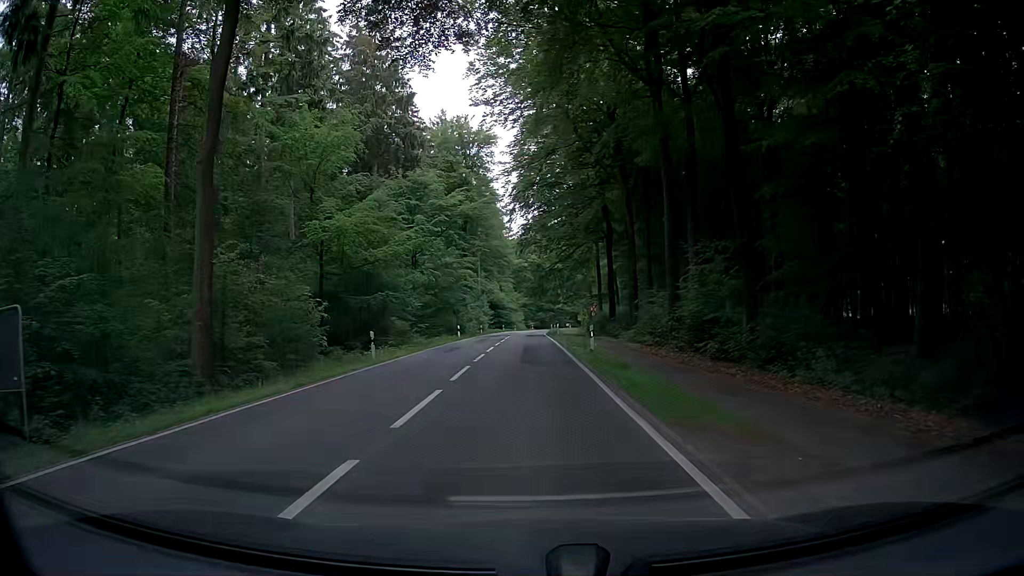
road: tertiary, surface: asphalt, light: Day
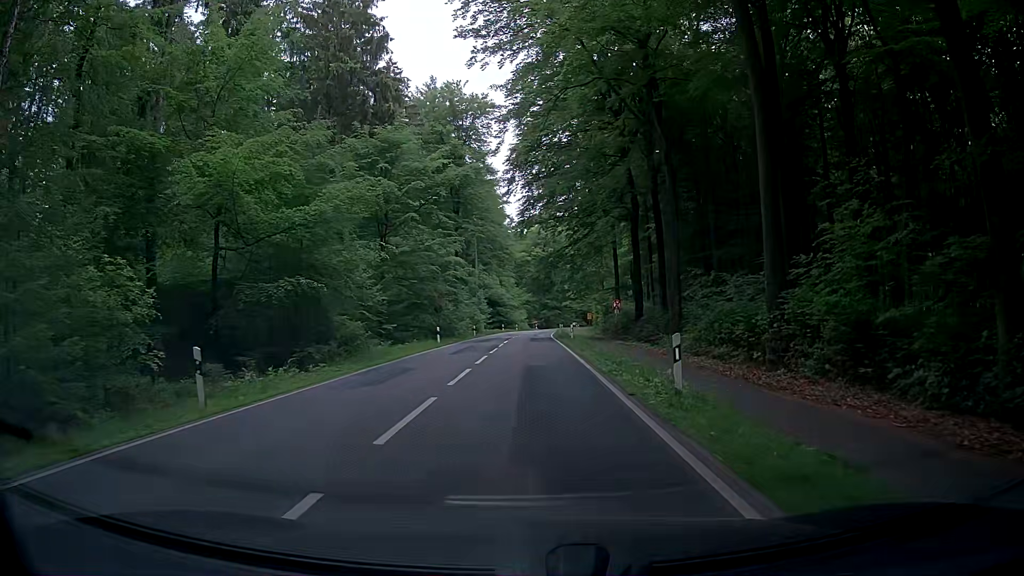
(-0.3, +13.6) m; +1°
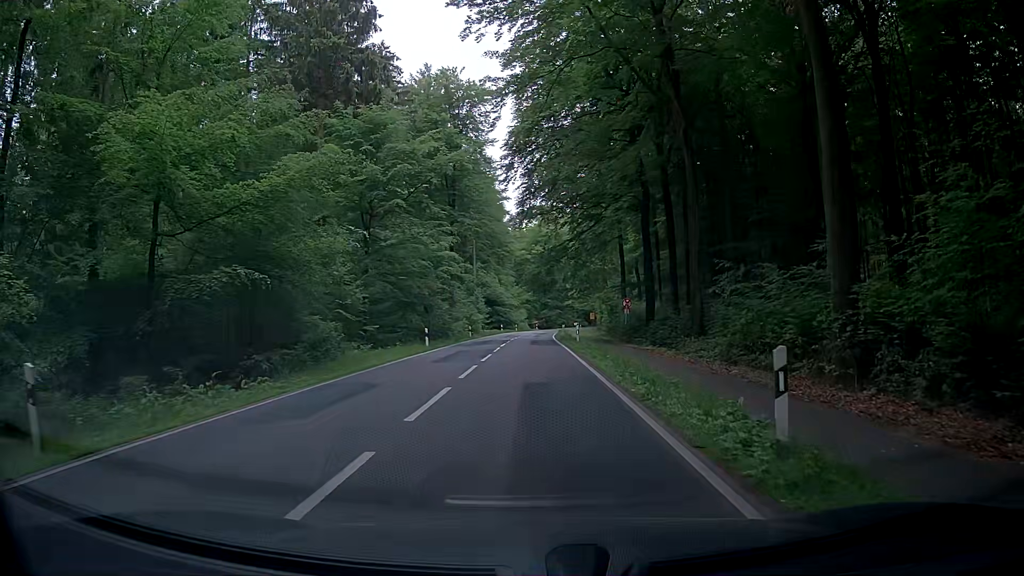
(-0.1, +4.5) m; -2°
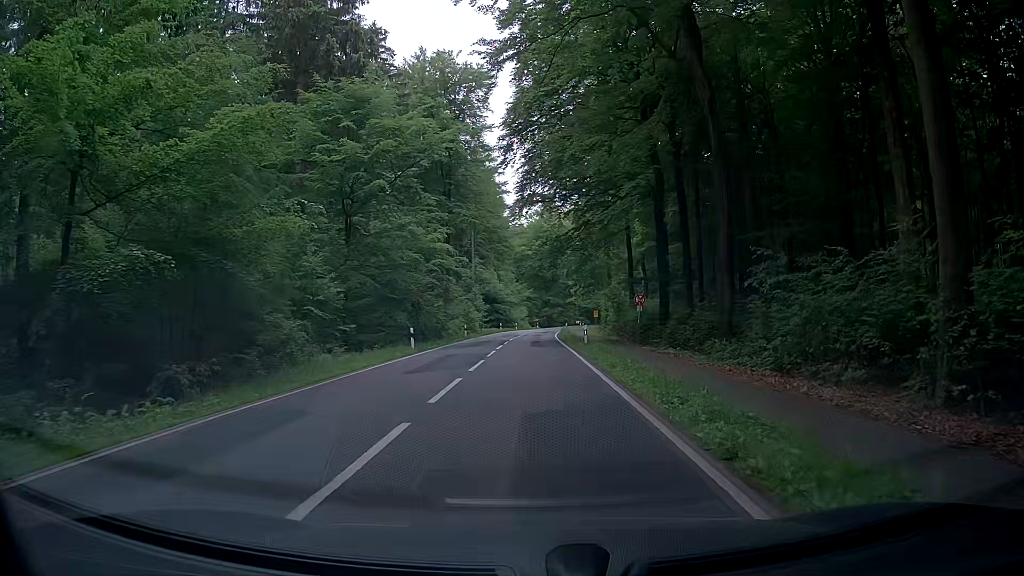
(-0.1, +4.5) m; +1°
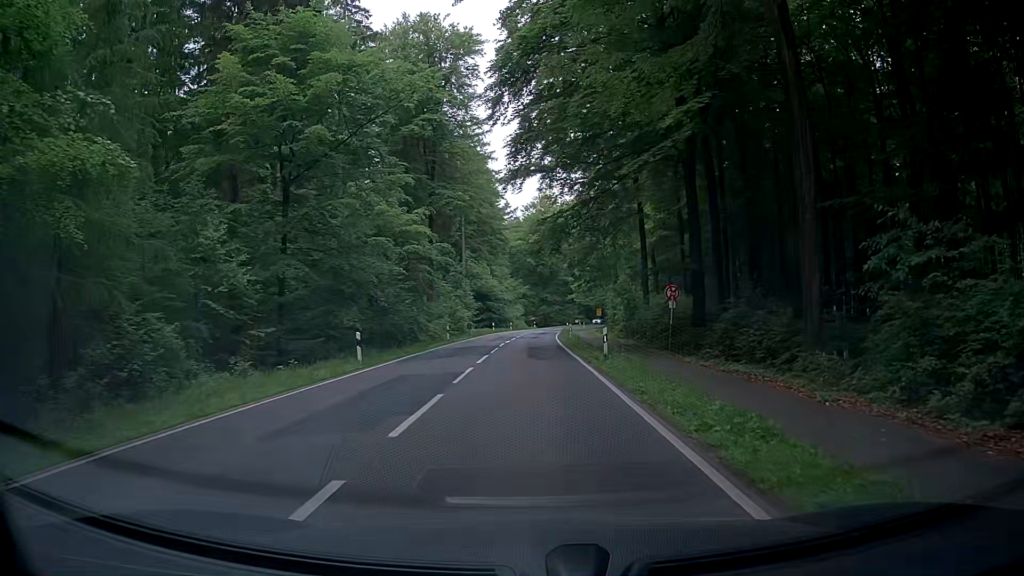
(-0.3, +9.1) m; -1°
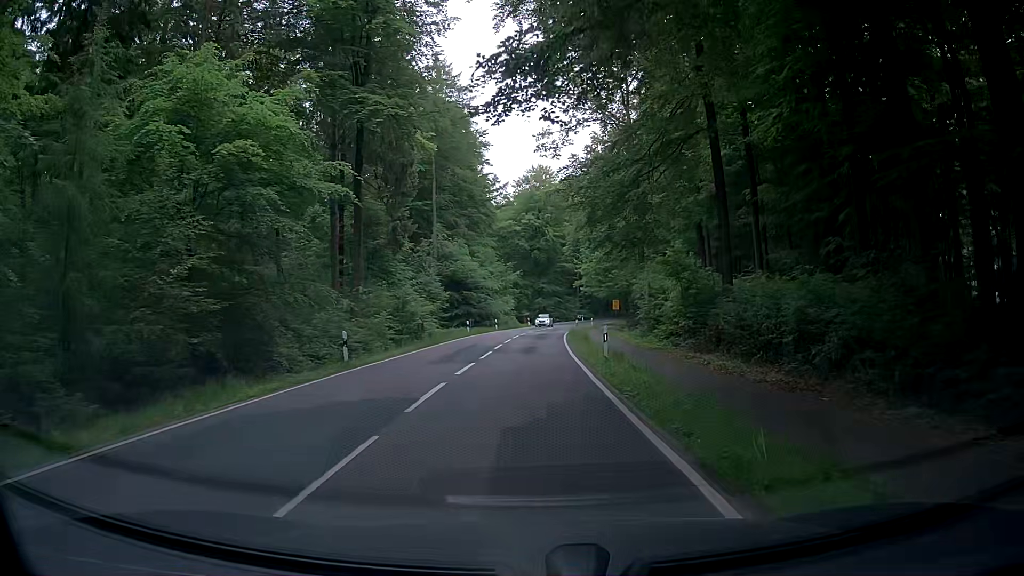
(+0.1, +22.8) m; +1°
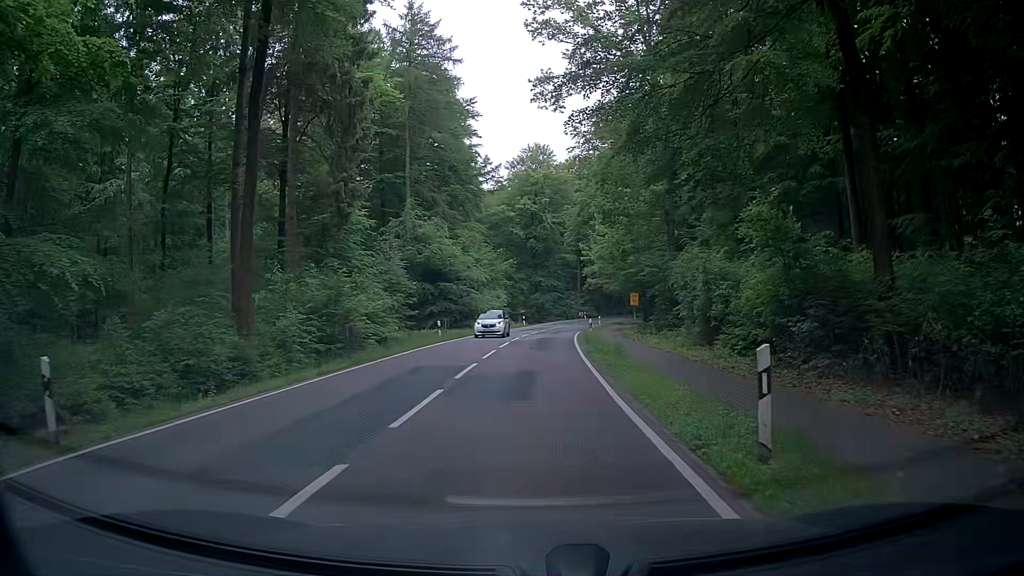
(-0.3, +13.6) m; -3°
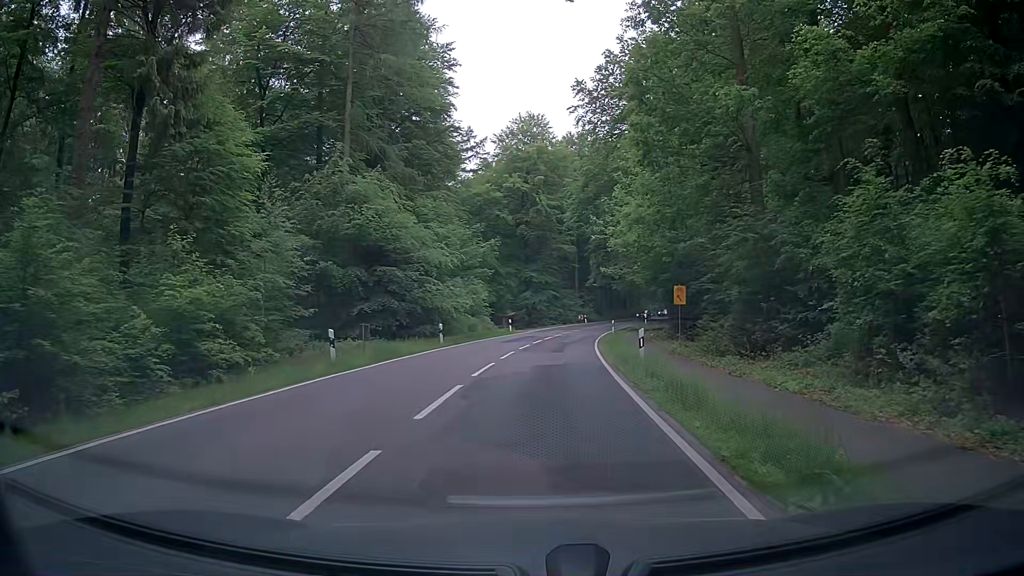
(+0.8, +18.1) m; +3°
(0, +10) (0, +20) (+1, +30) (+3, +40) (+4, +50) (+6, +60) (+8, +69) (+11, +79) (+14, +89) (+17, +98) m
